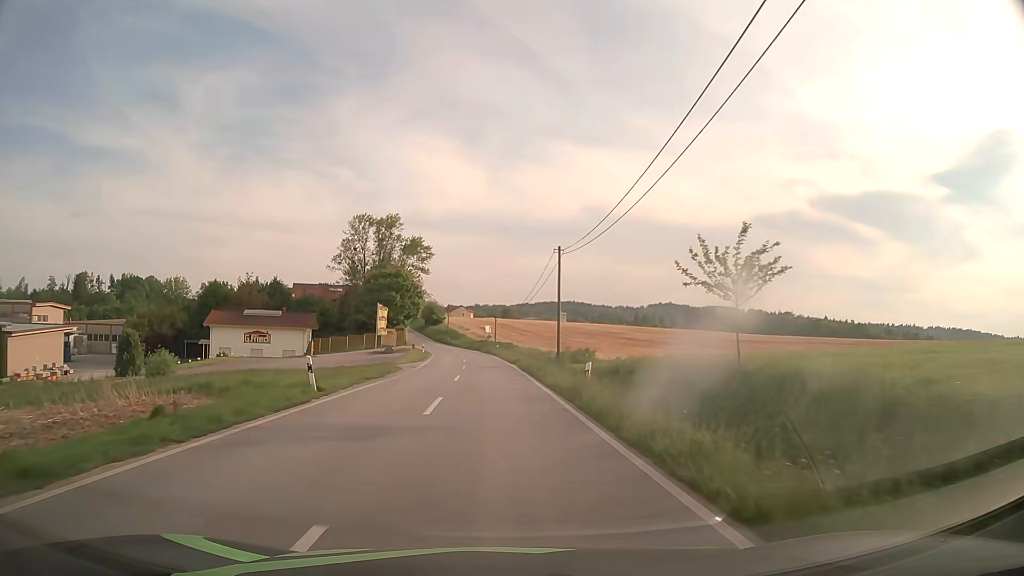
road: tertiary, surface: asphalt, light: Day
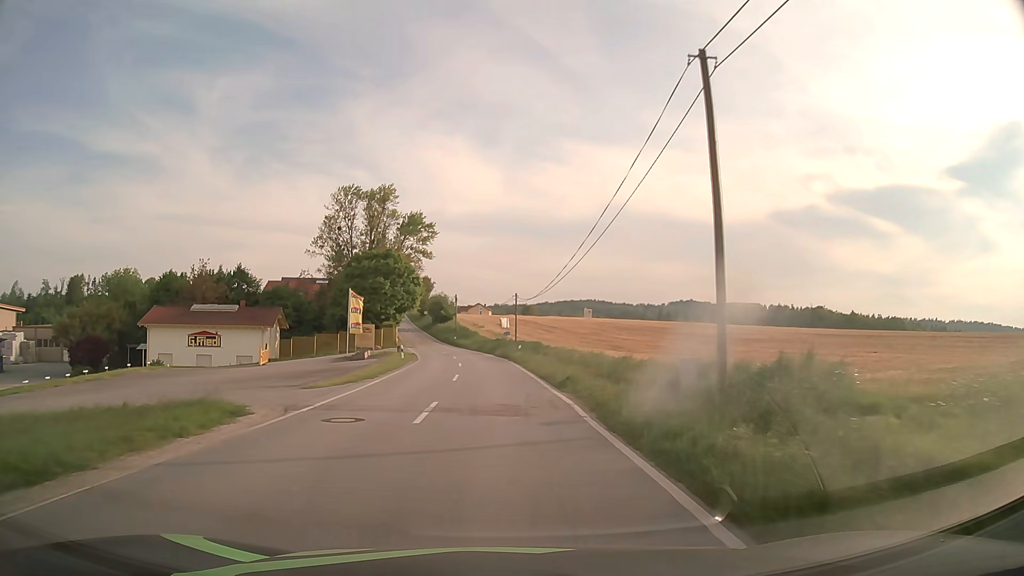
(-0.3, +25.7) m; -2°
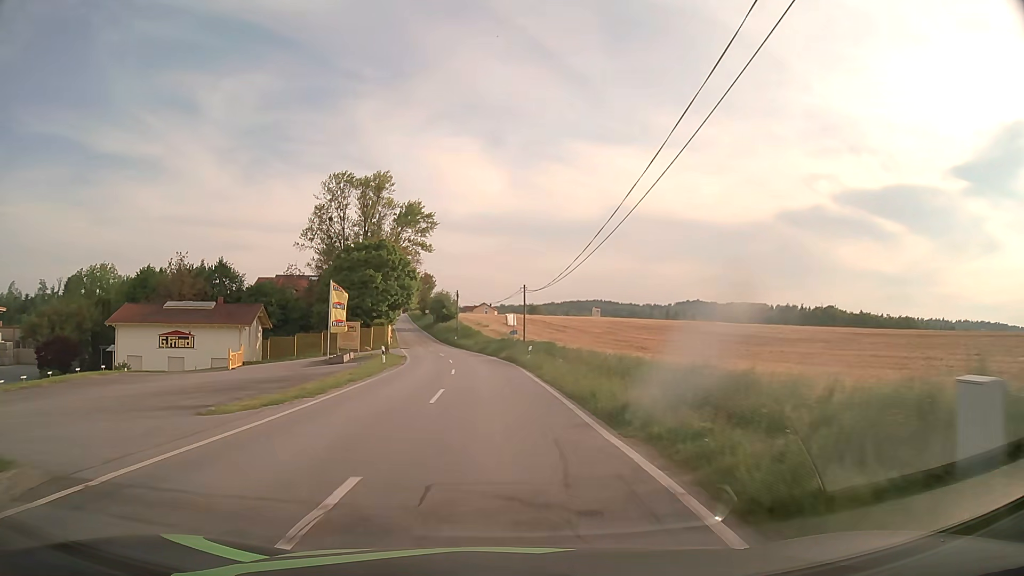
(0.0, +8.8) m; 0°
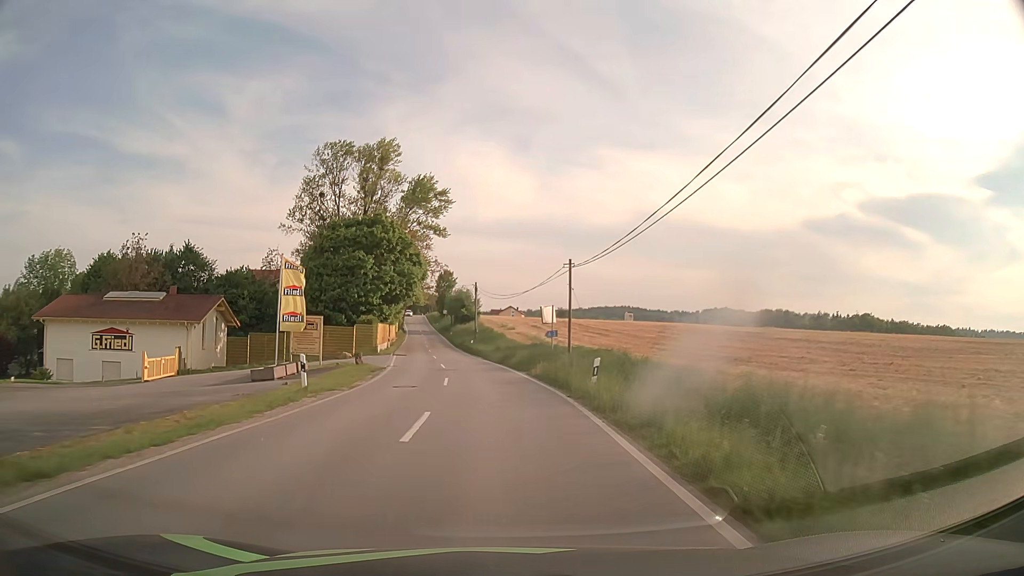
(-0.4, +17.6) m; -2°
